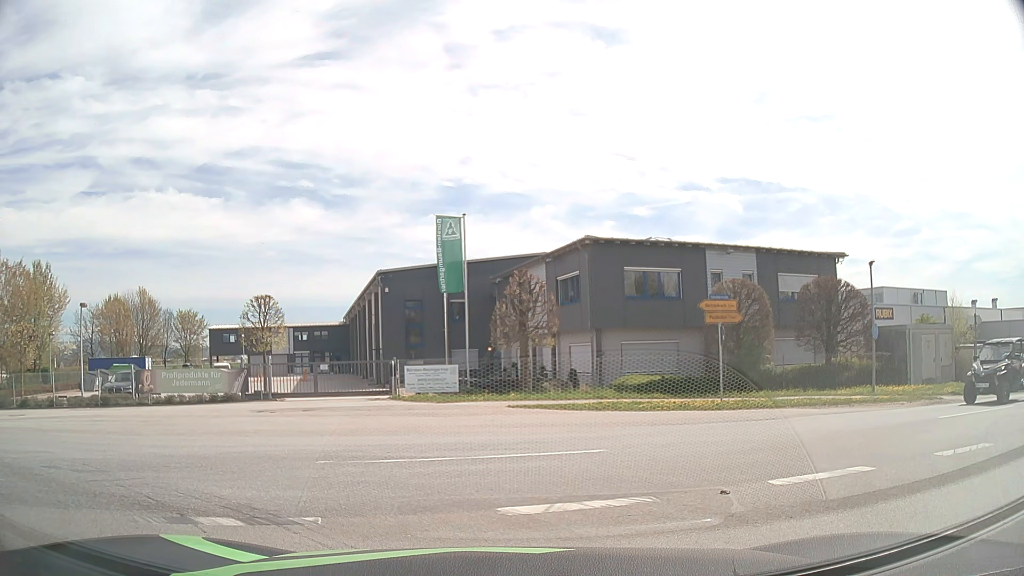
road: tertiary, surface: asphalt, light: Day
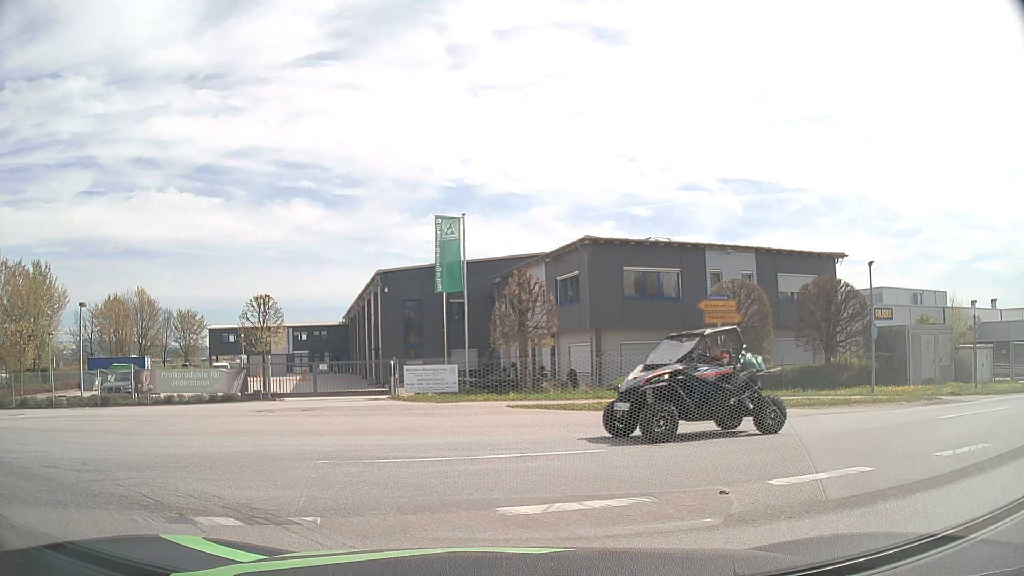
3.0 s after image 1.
(0.0, 0.0) m; 0°
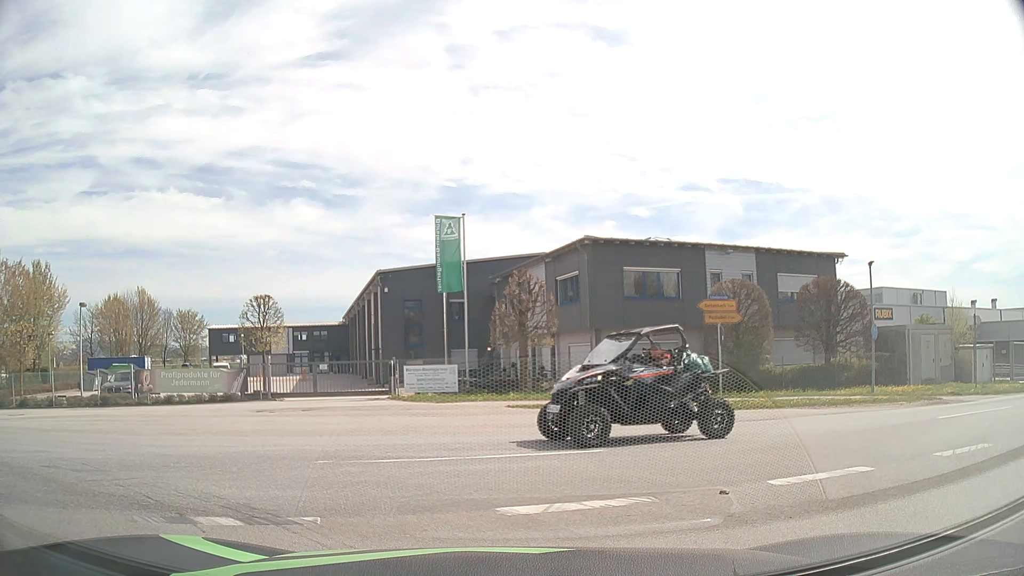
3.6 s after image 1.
(0.0, 0.0) m; 0°
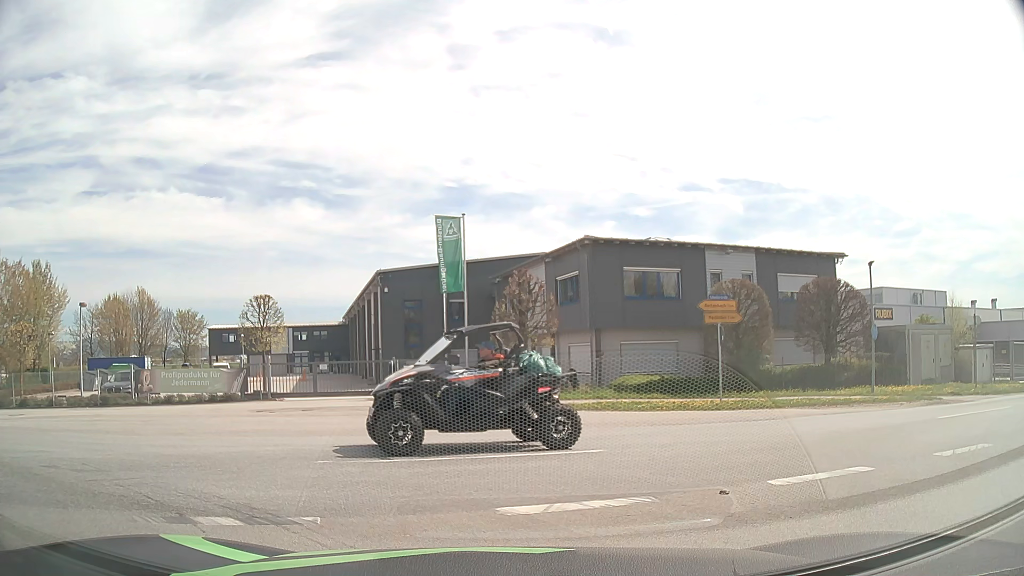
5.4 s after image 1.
(0.0, 0.0) m; 0°
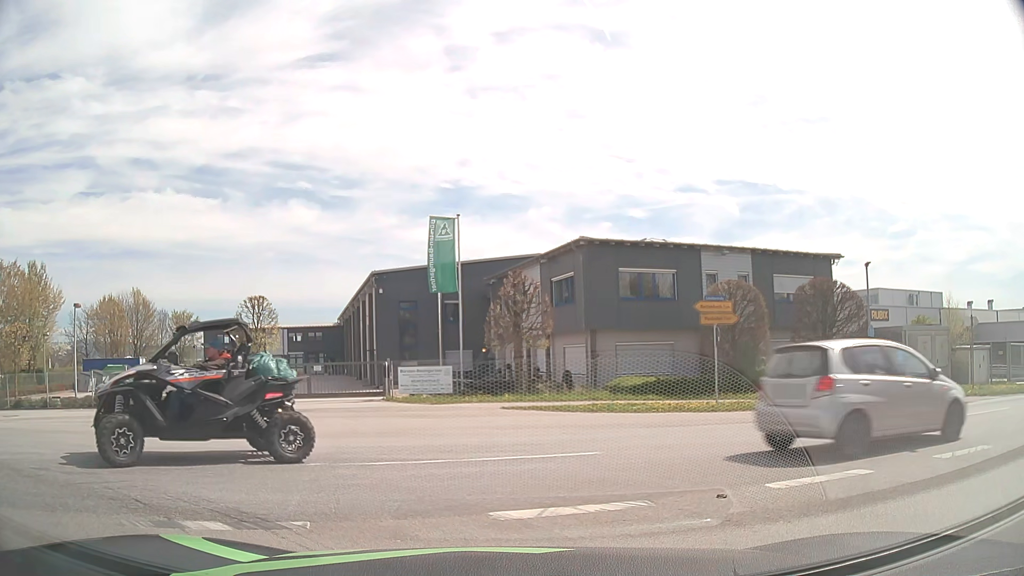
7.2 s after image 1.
(0.0, +0.1) m; 0°
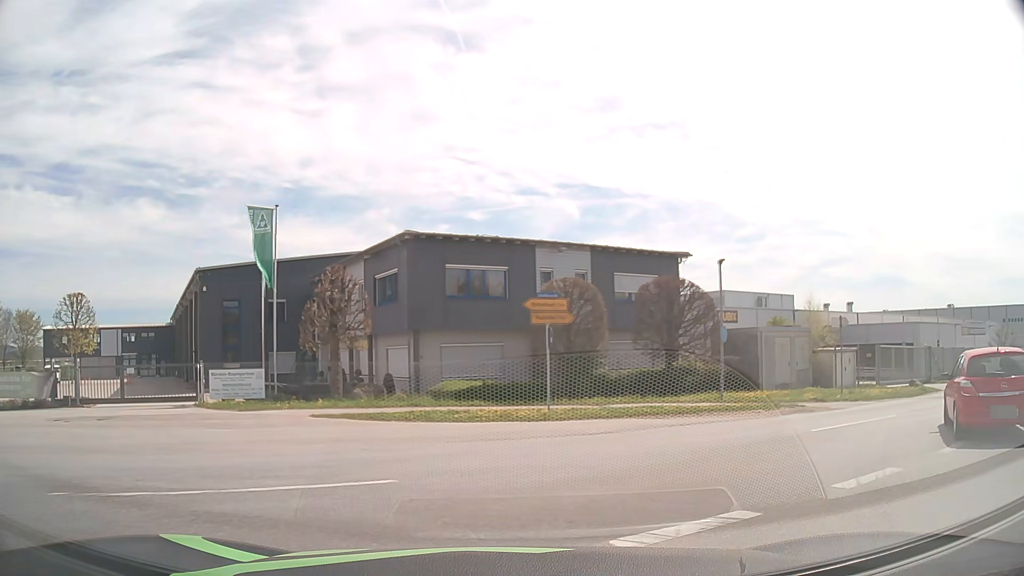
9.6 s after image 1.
(+0.1, +2.0) m; +12°
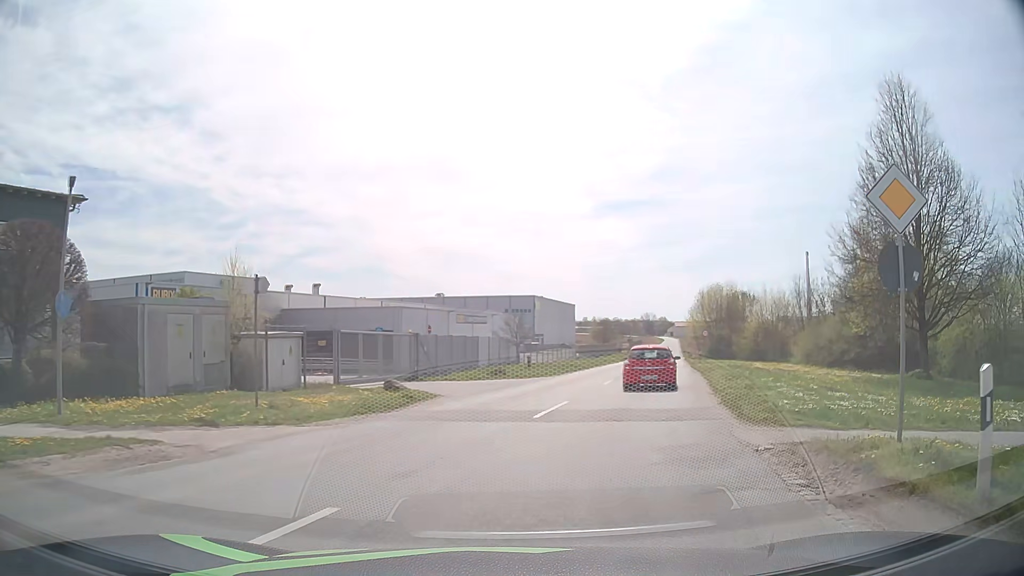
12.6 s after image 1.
(+5.3, +9.6) m; +46°
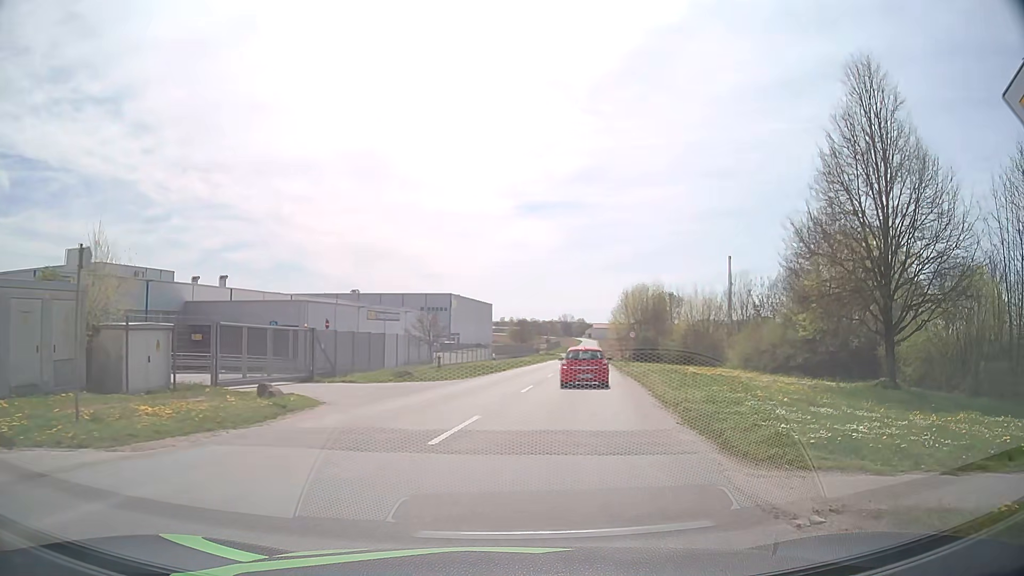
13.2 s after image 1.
(+0.2, +4.0) m; +7°
(+1, +10) (+2, +20) (+4, +30) (+5, +40) (+7, +50) (+8, +59) (+9, +69) (+11, +79) (+12, +89) (+14, +99) m
